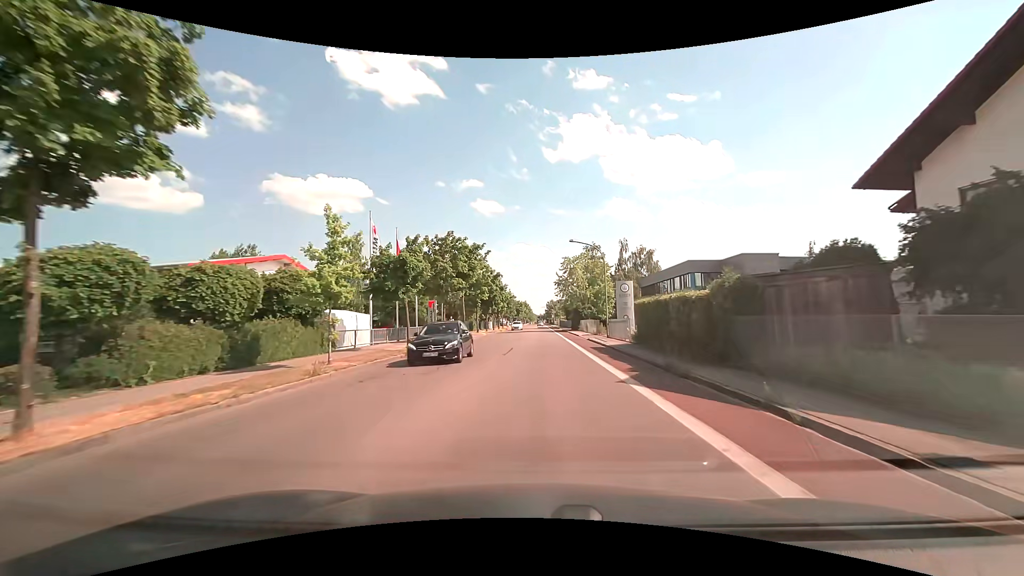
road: tertiary_link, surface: asphalt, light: Day
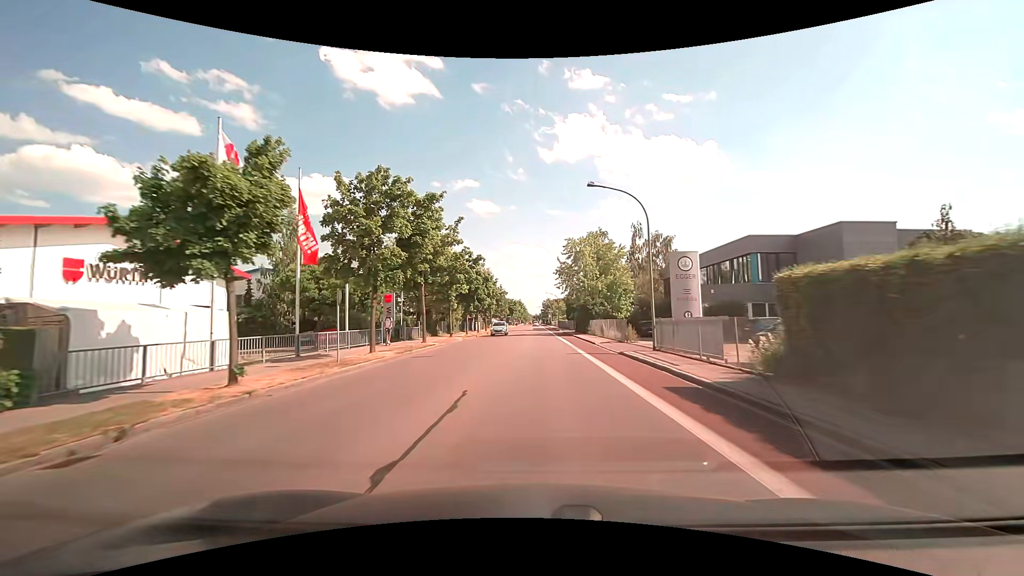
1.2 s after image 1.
(0.0, +15.4) m; 0°
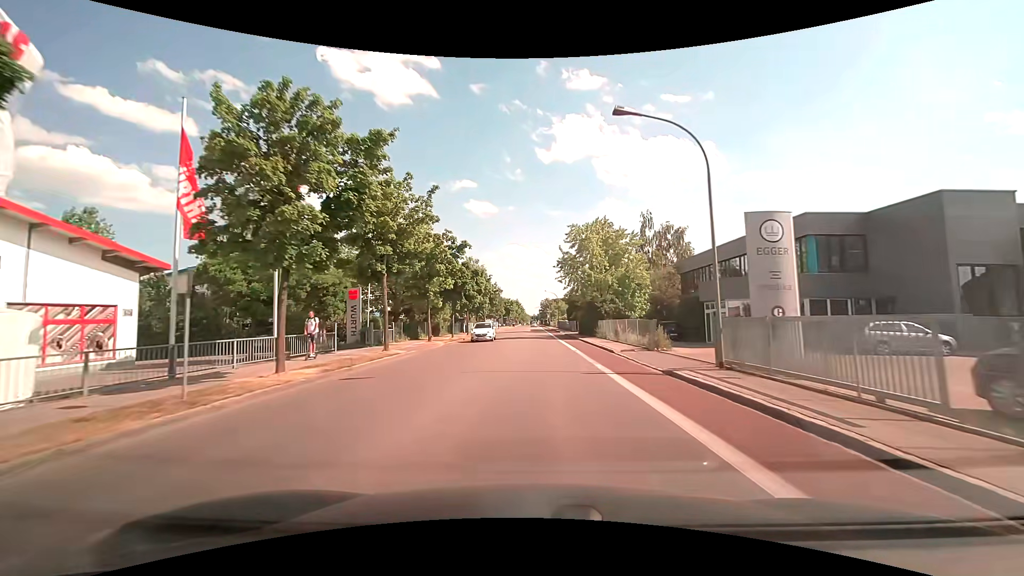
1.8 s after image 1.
(0.0, +7.7) m; 0°
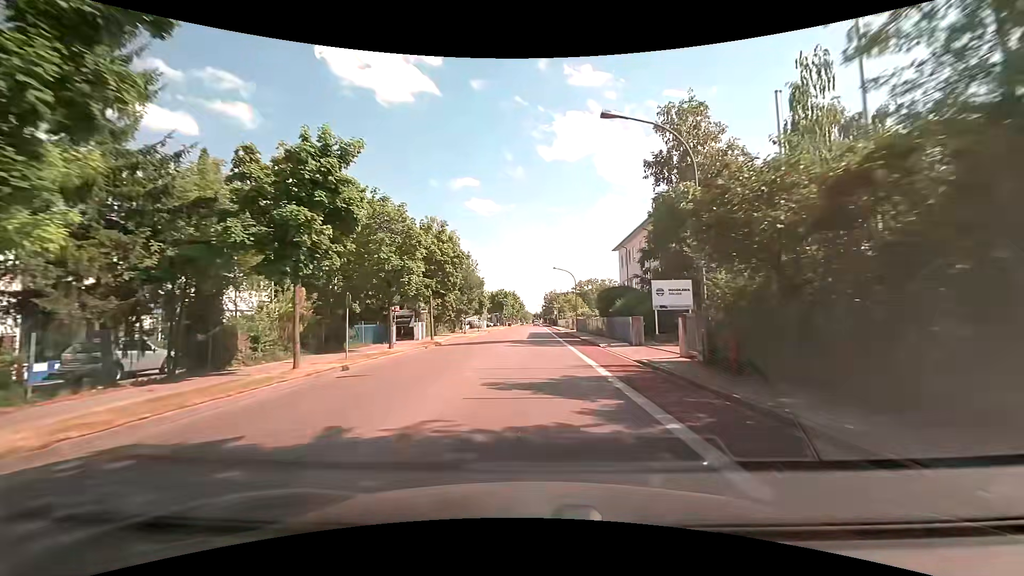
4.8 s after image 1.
(+0.1, +39.2) m; -1°
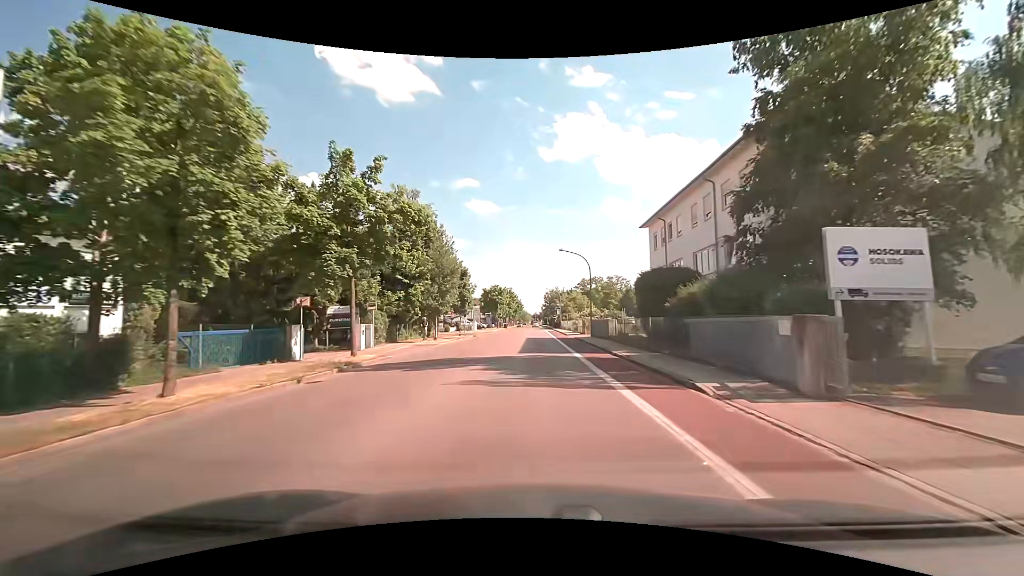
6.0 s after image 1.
(+0.2, +15.4) m; +1°
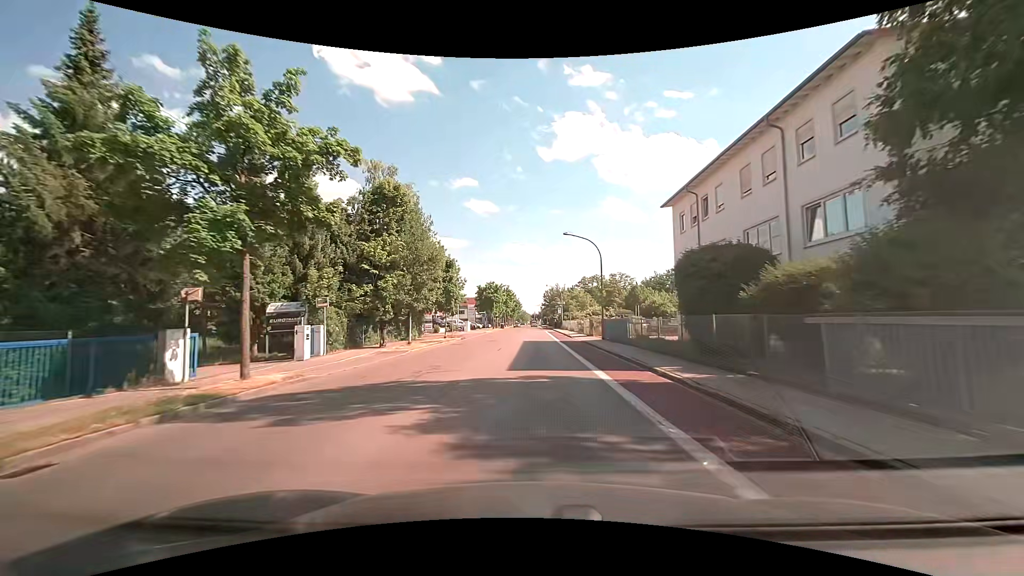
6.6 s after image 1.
(0.0, +7.6) m; 0°
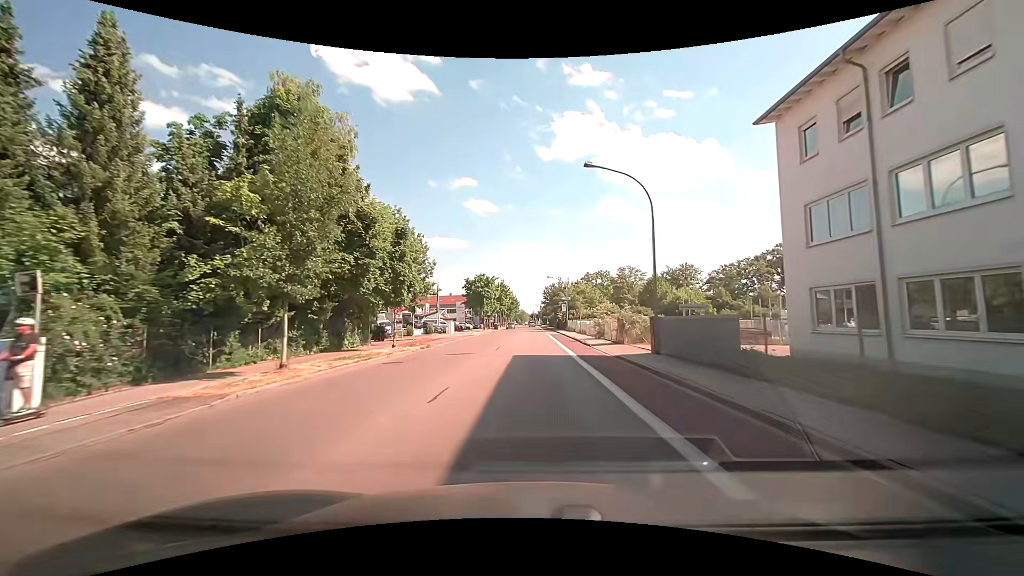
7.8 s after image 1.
(+0.1, +15.1) m; +1°
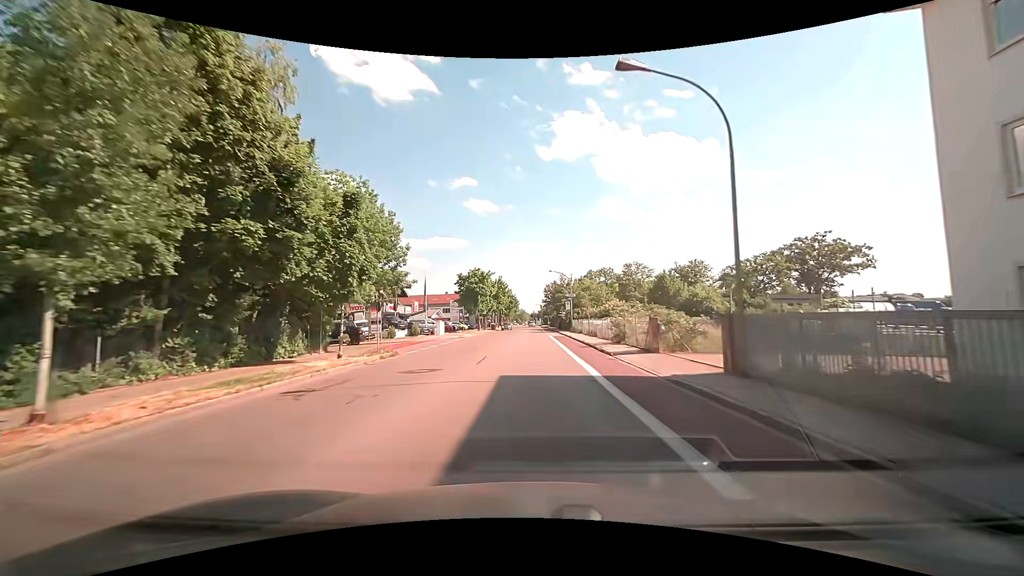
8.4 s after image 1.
(0.0, +7.5) m; 0°
(0, +10) (0, +20) (0, +30) (0, +40) (0, +50) (0, +60) (0, +70) (0, +80) (0, +90) (0, +100) m
